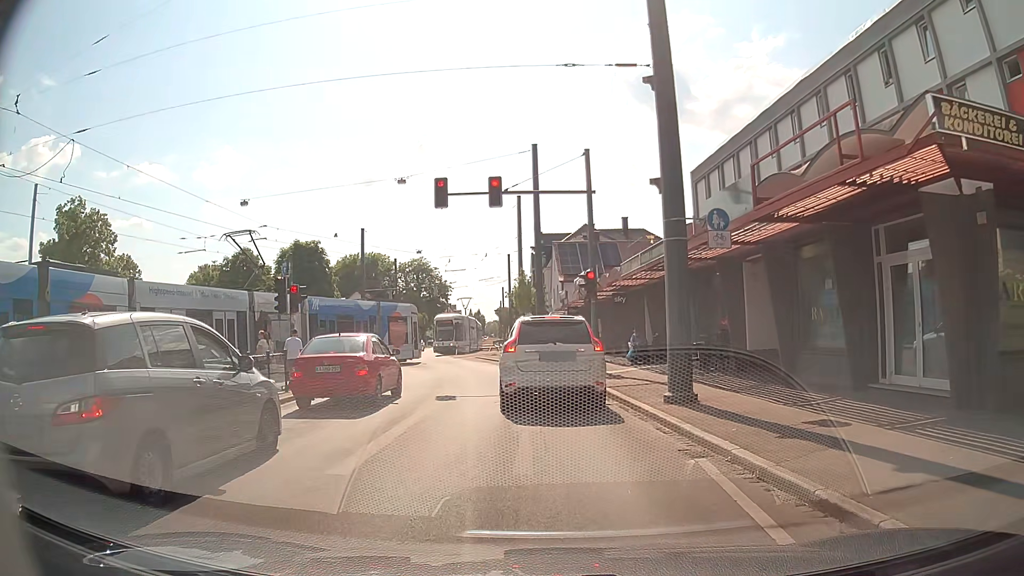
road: tertiary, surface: asphalt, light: Day
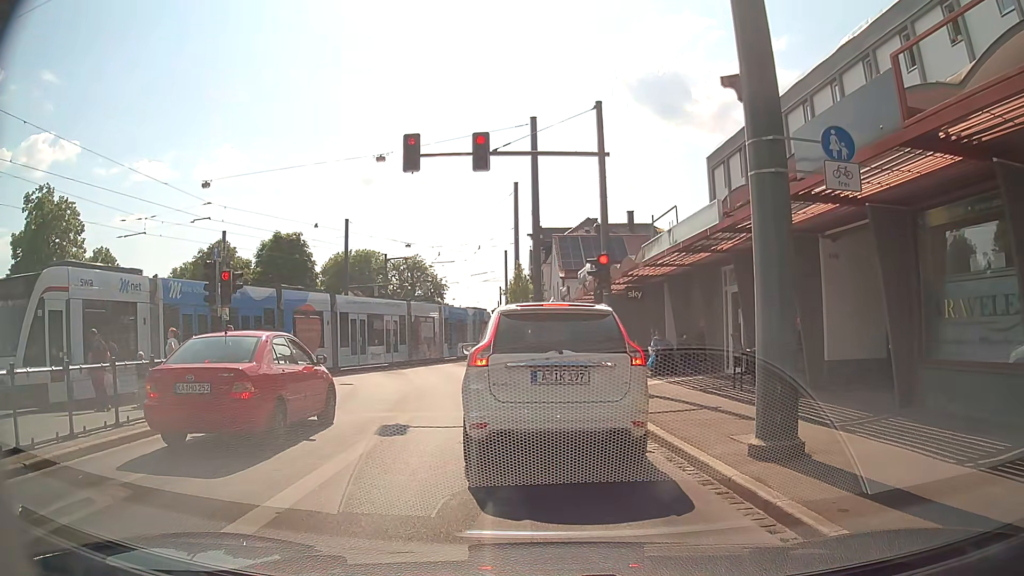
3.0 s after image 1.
(0.0, +4.8) m; -1°
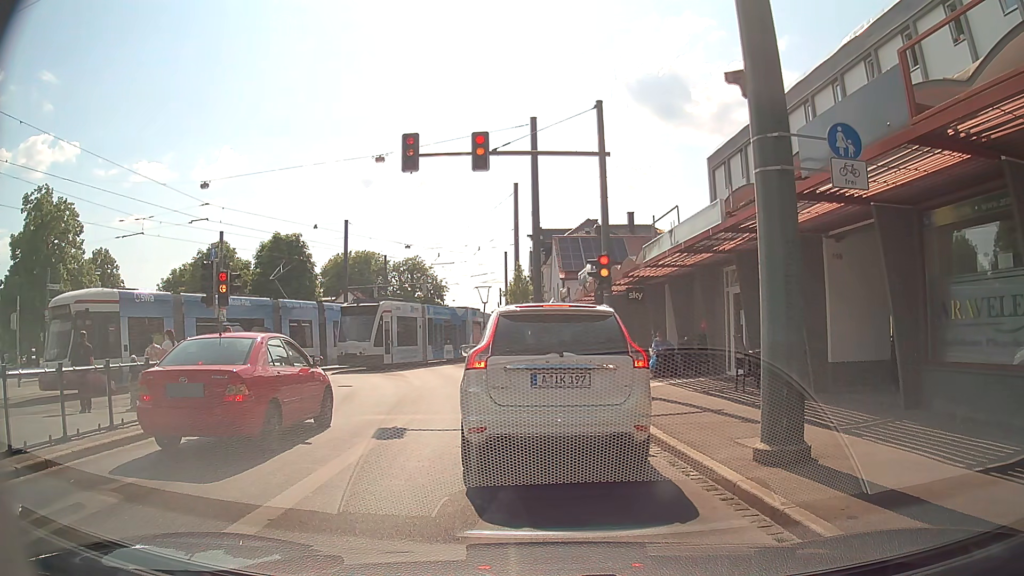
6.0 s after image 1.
(0.0, +0.2) m; 0°
